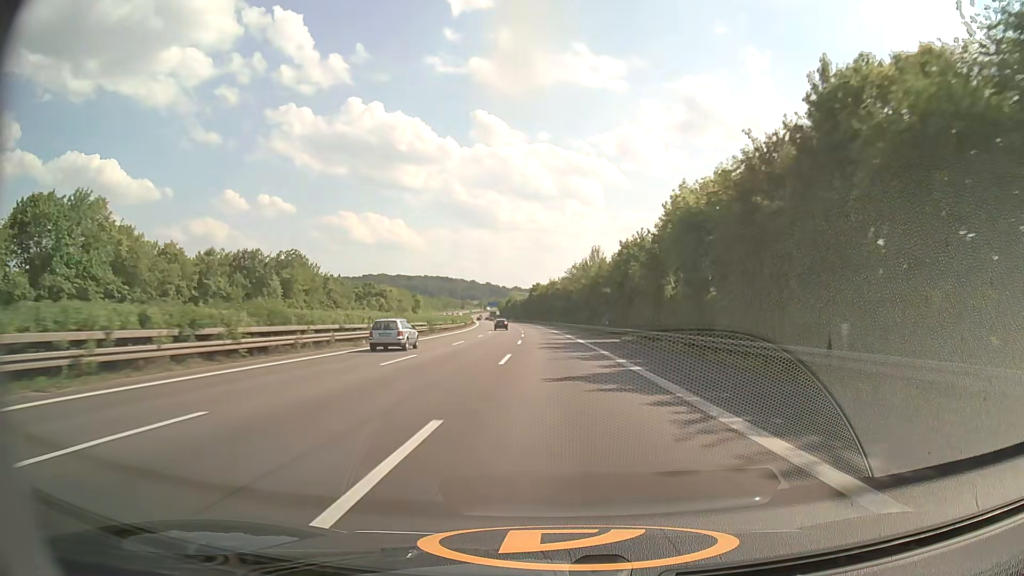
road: motorway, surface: asphalt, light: Day
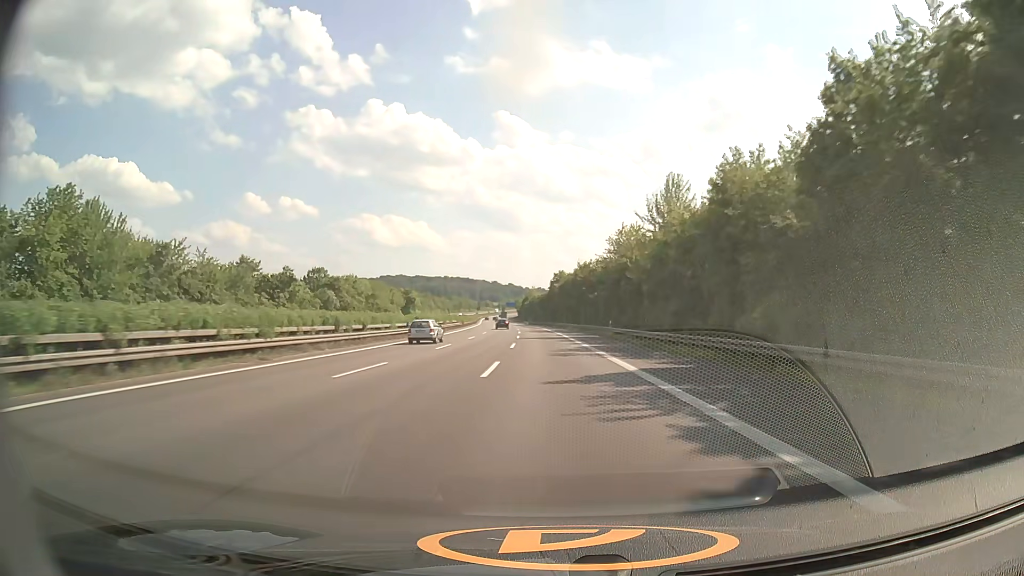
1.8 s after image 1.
(-0.9, +58.5) m; -2°
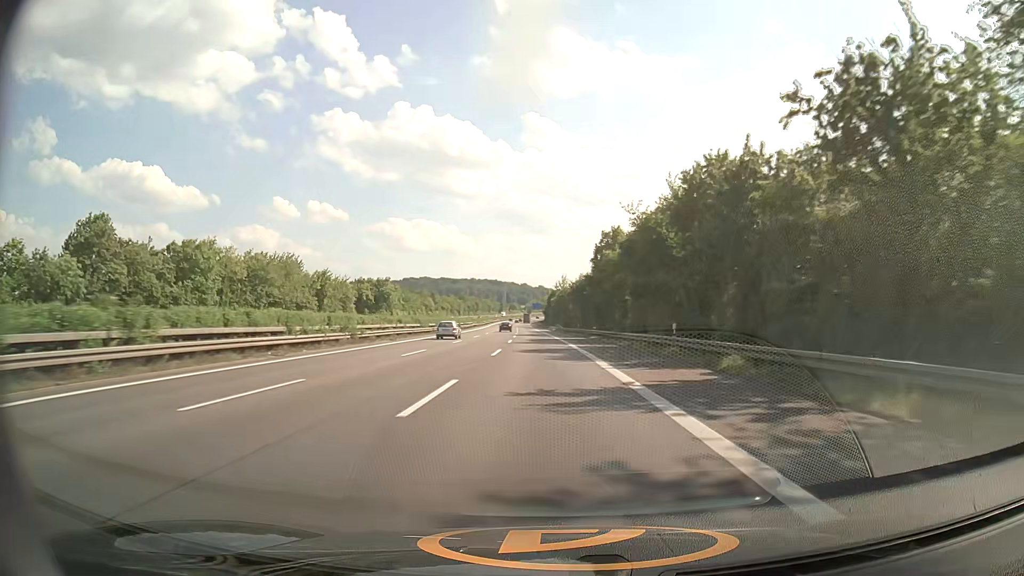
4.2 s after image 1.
(-1.8, +77.9) m; -3°
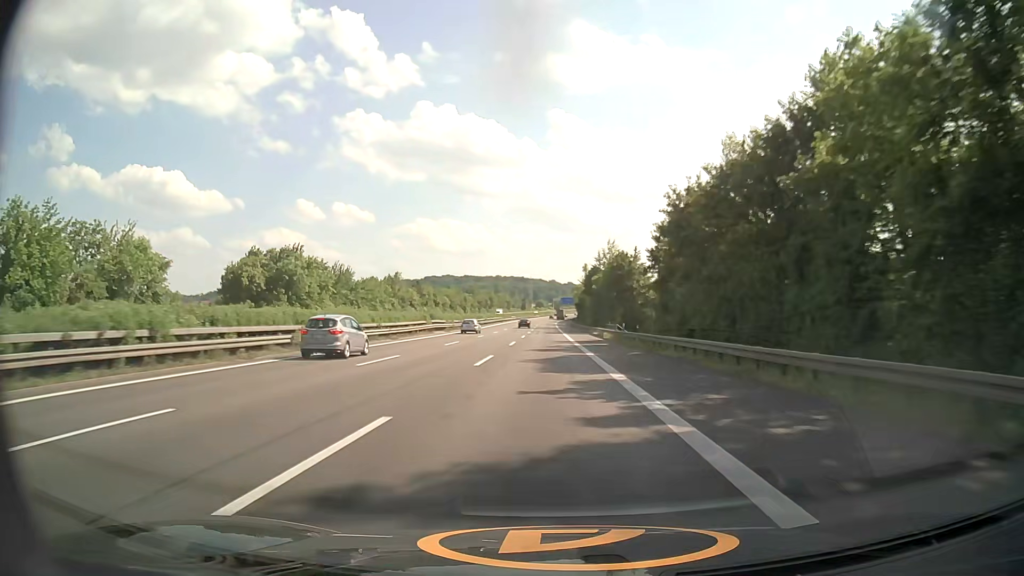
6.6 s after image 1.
(-1.9, +77.9) m; -2°
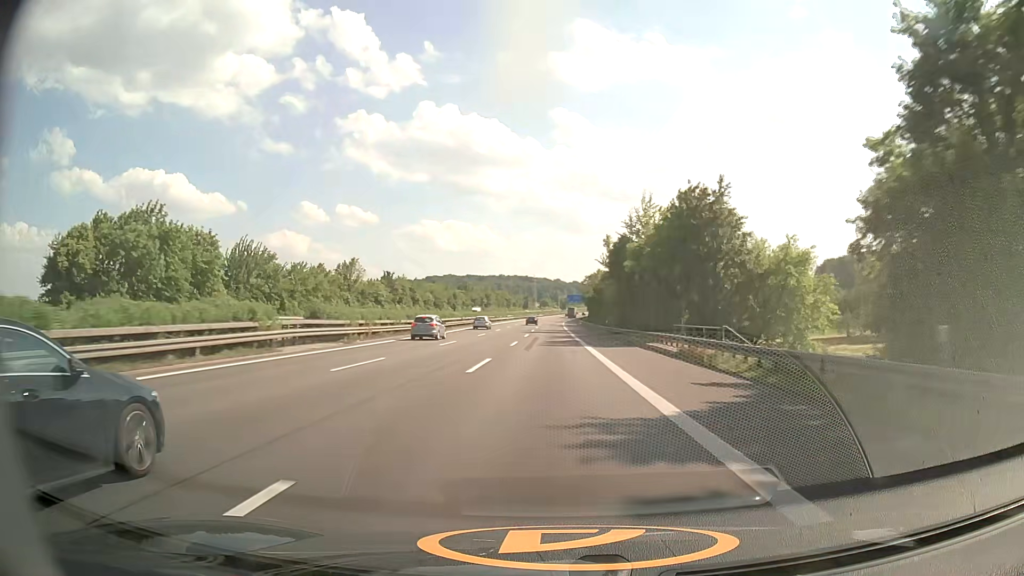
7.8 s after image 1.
(-0.3, +39.0) m; -1°
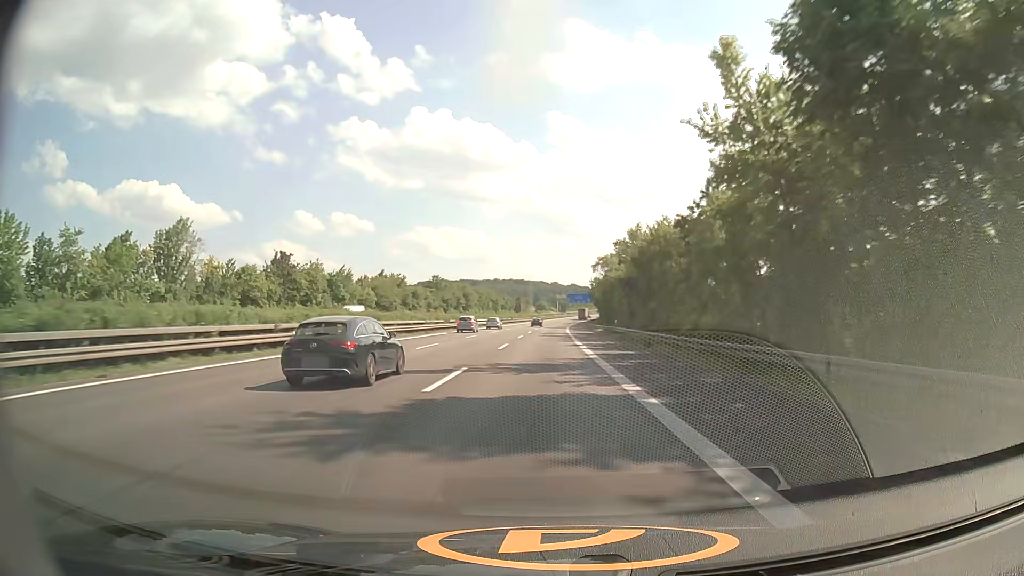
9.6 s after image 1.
(+0.3, +58.5) m; 0°
(0, +10) (0, +20) (0, +30) (0, +40) (0, +50) (0, +60) (0, +70) (0, +80) (0, +90) (0, +100) m
